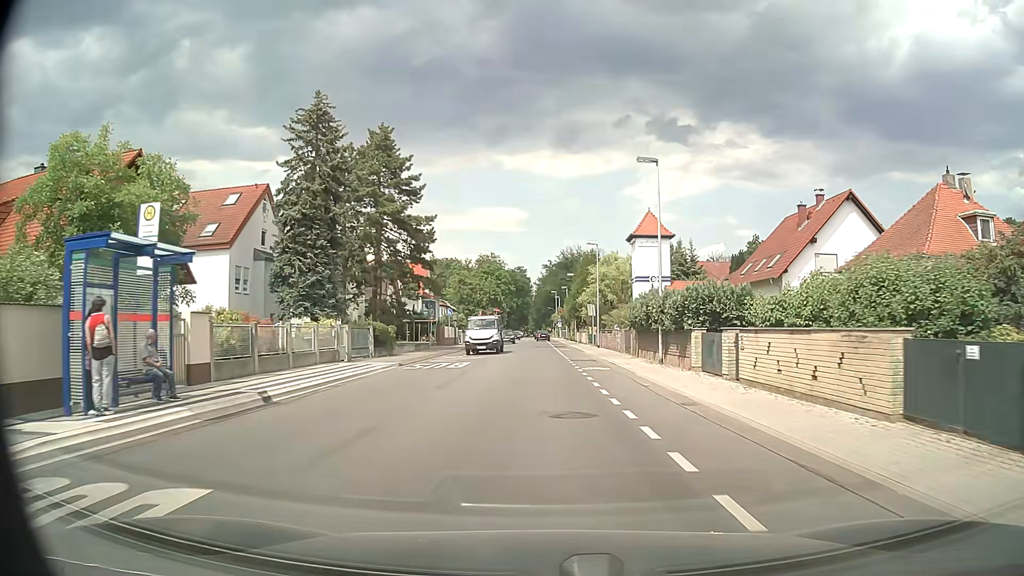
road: secondary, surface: asphalt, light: Day
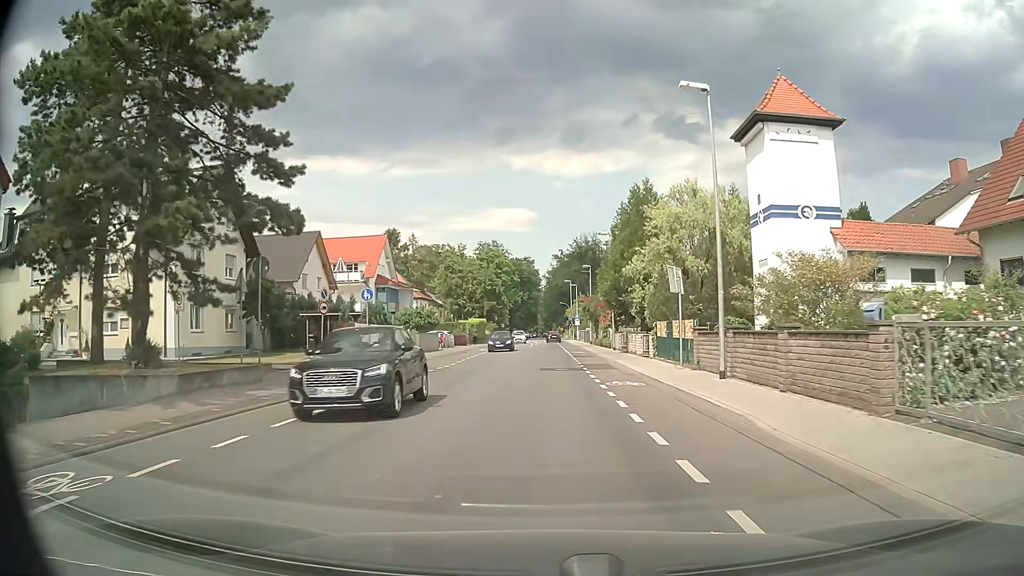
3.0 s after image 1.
(-0.2, +32.5) m; -1°
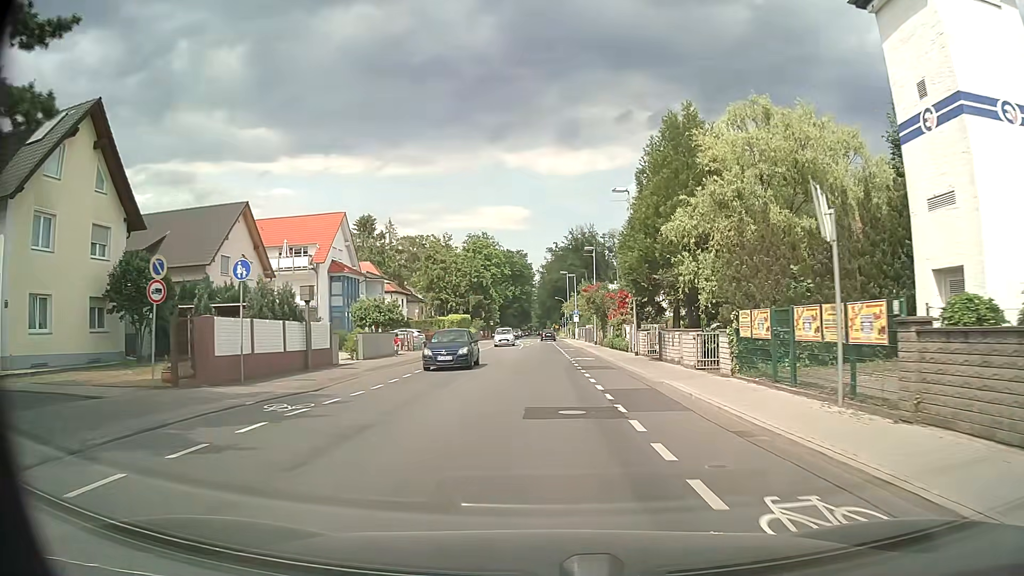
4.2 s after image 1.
(+0.1, +13.1) m; +1°
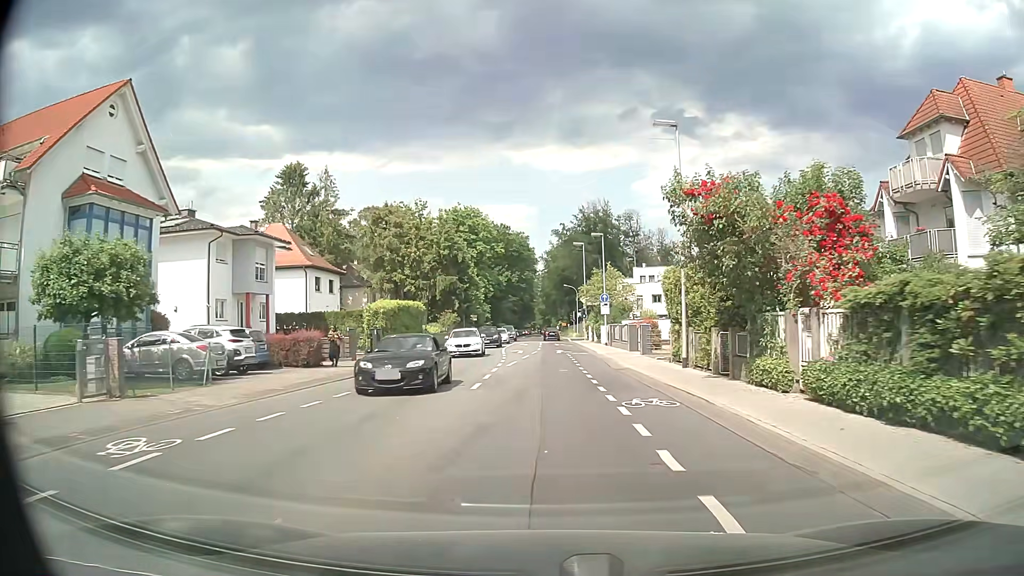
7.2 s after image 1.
(-0.2, +33.4) m; 0°
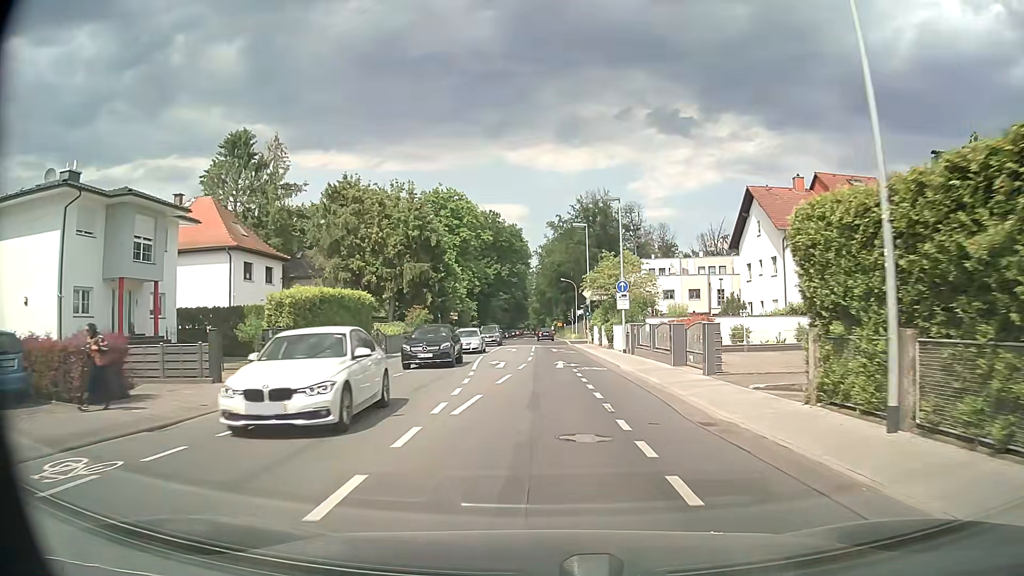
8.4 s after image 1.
(0.0, +13.2) m; +1°
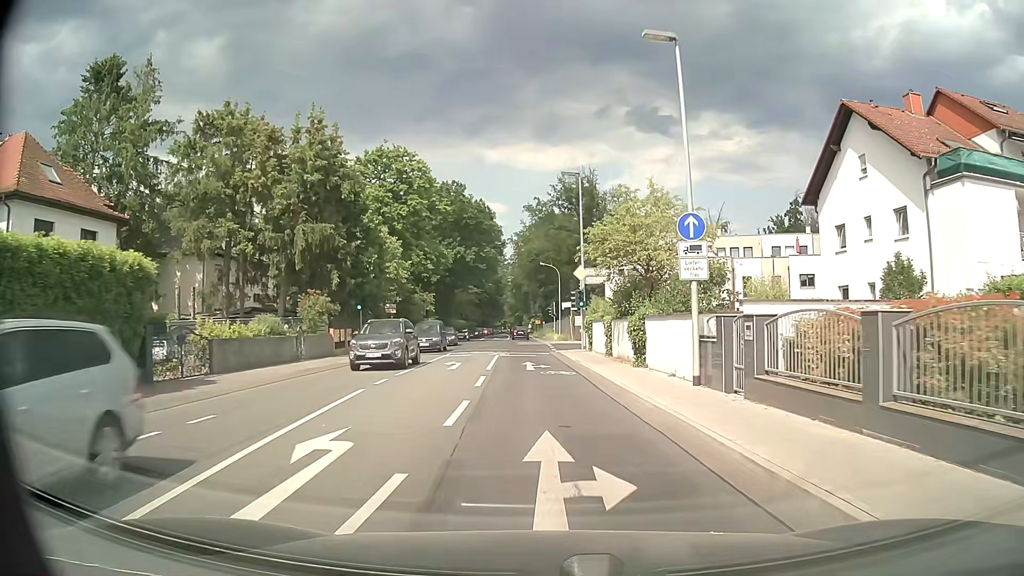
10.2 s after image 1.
(+0.3, +19.4) m; +2°
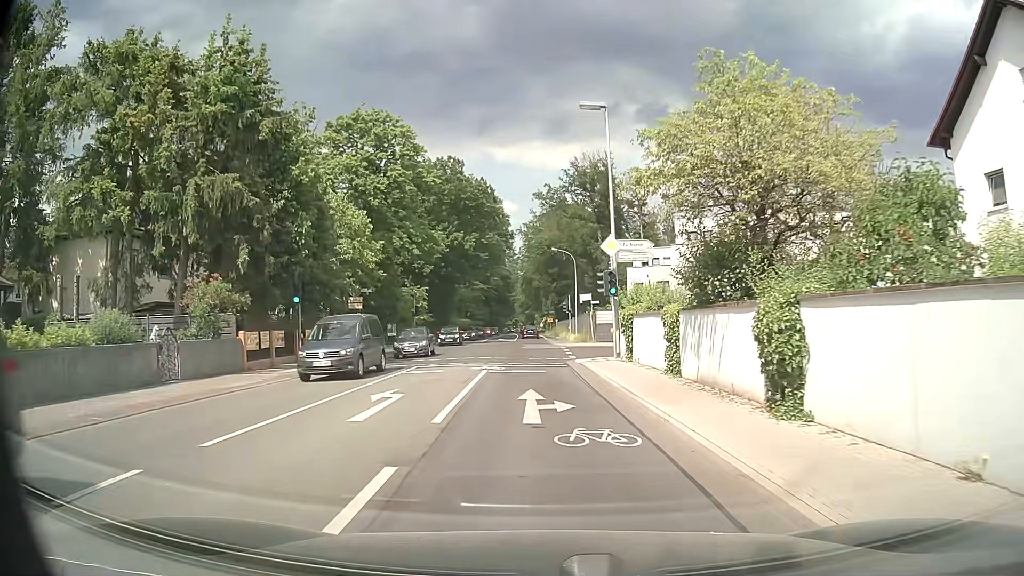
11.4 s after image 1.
(0.0, +11.7) m; -1°
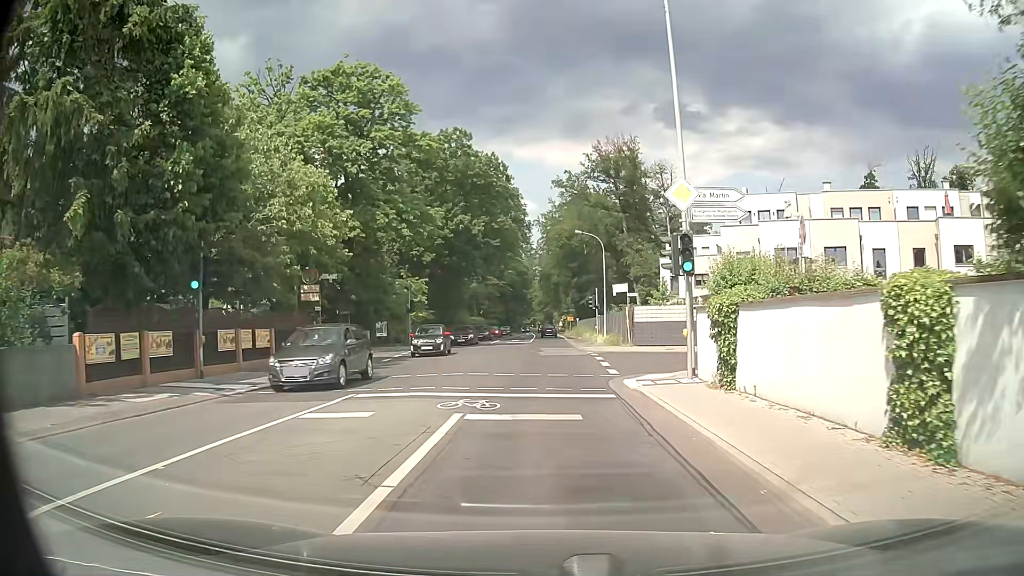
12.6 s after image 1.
(-0.2, +10.0) m; -1°
